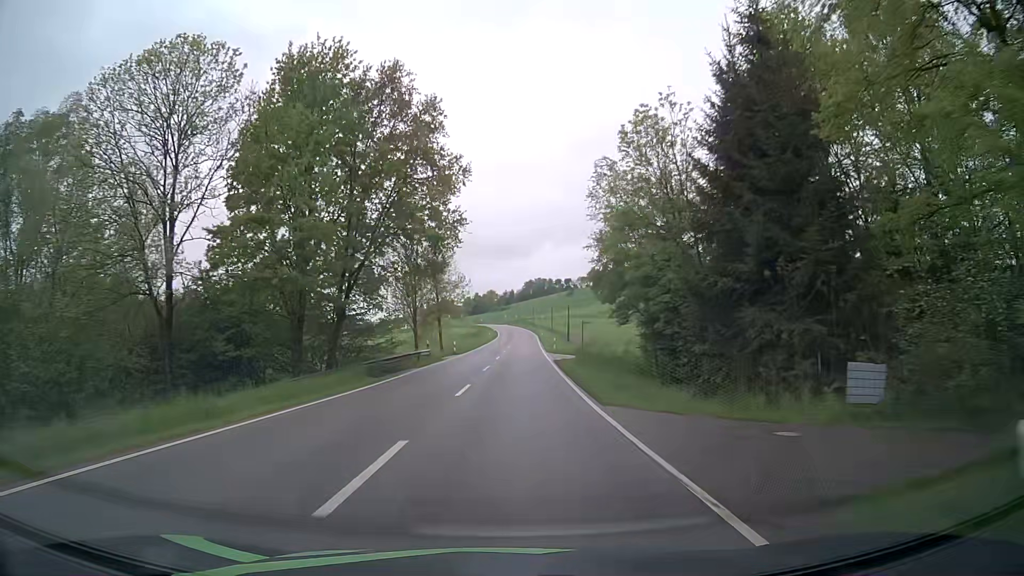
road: secondary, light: Day
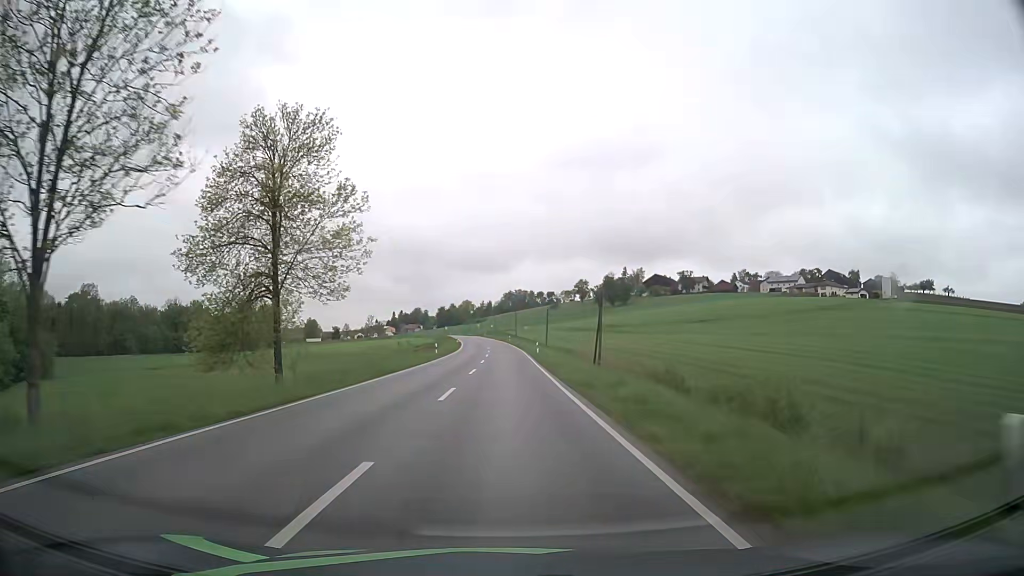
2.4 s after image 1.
(+1.1, +49.8) m; +2°
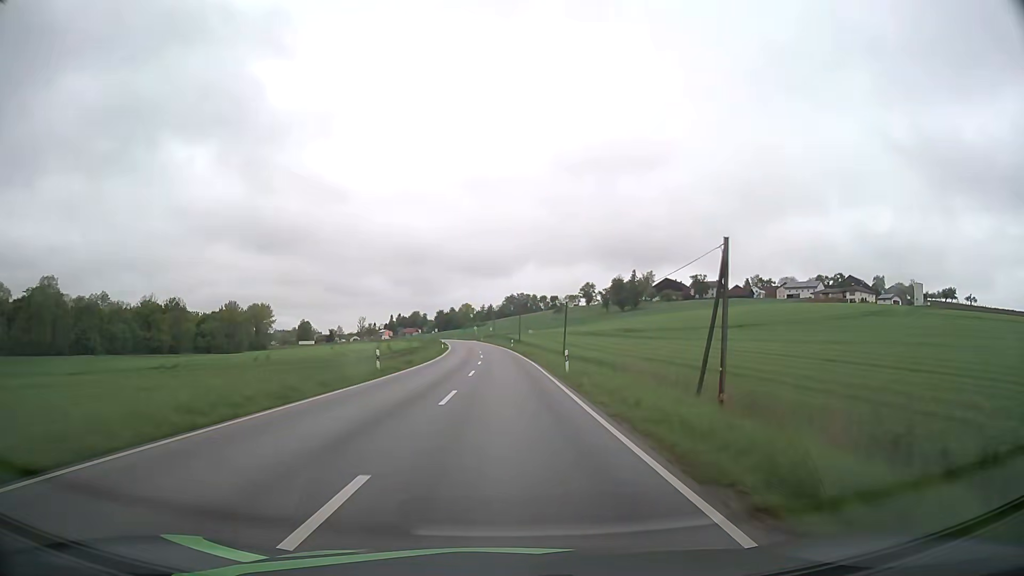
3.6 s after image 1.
(0.0, +24.7) m; 0°
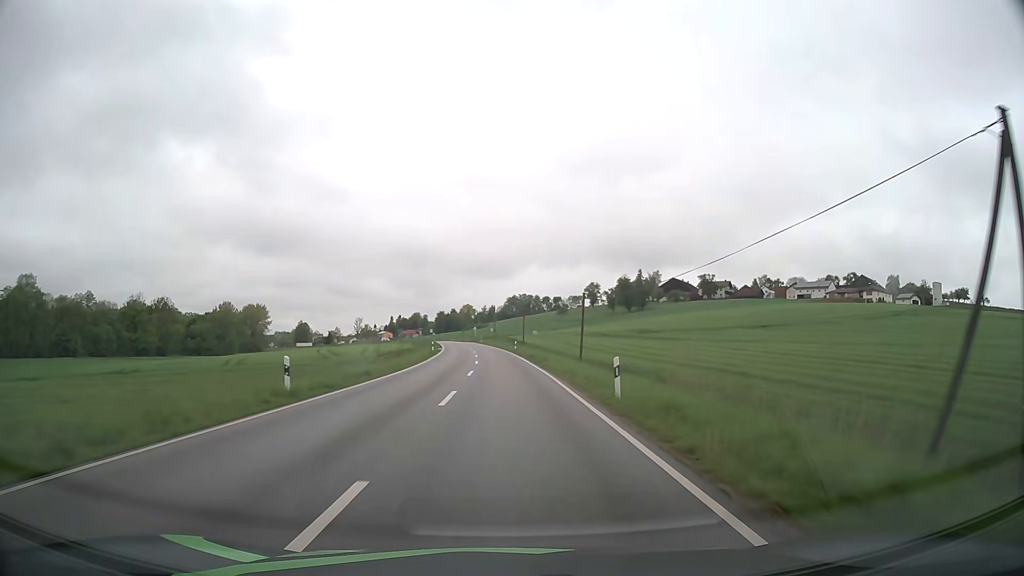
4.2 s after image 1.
(0.0, +12.3) m; 0°
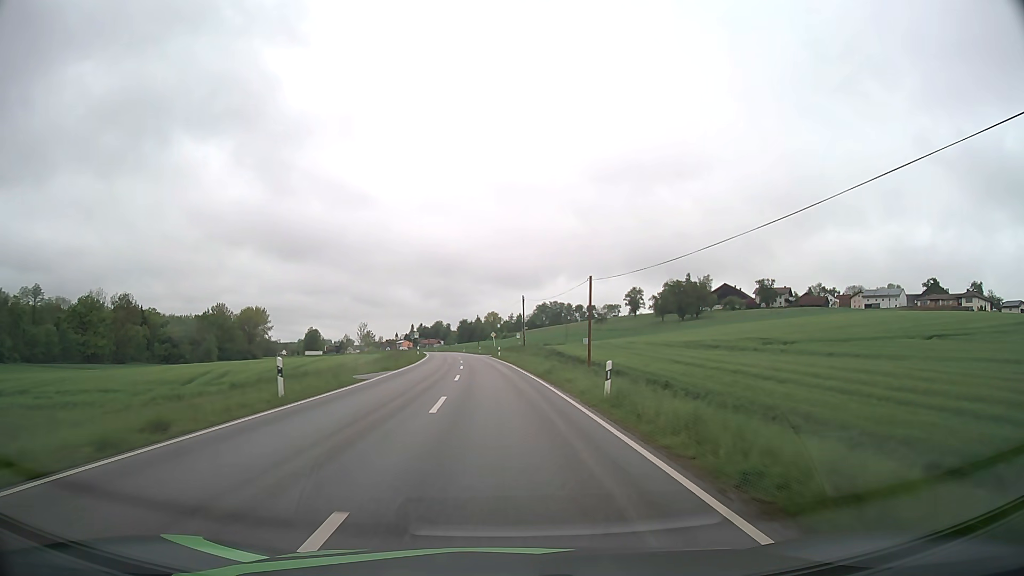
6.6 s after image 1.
(-0.8, +49.3) m; -2°
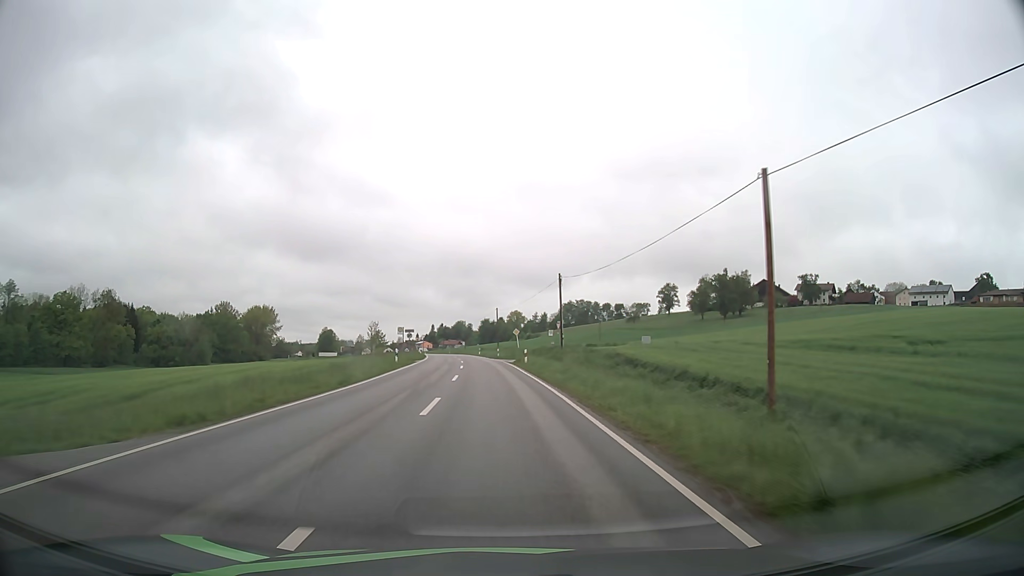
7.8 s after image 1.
(-0.4, +24.6) m; -2°
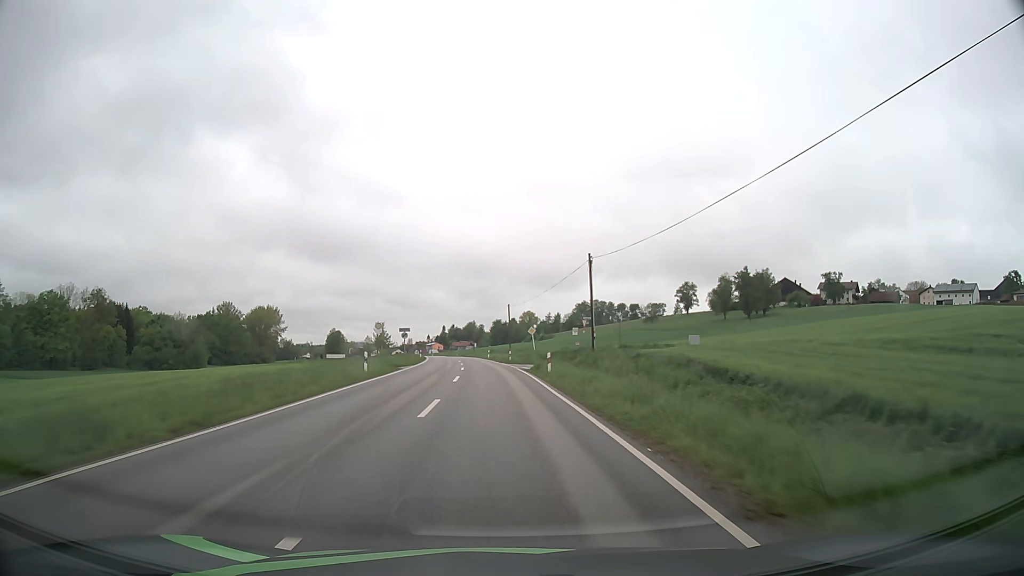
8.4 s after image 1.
(-0.1, +12.3) m; -1°
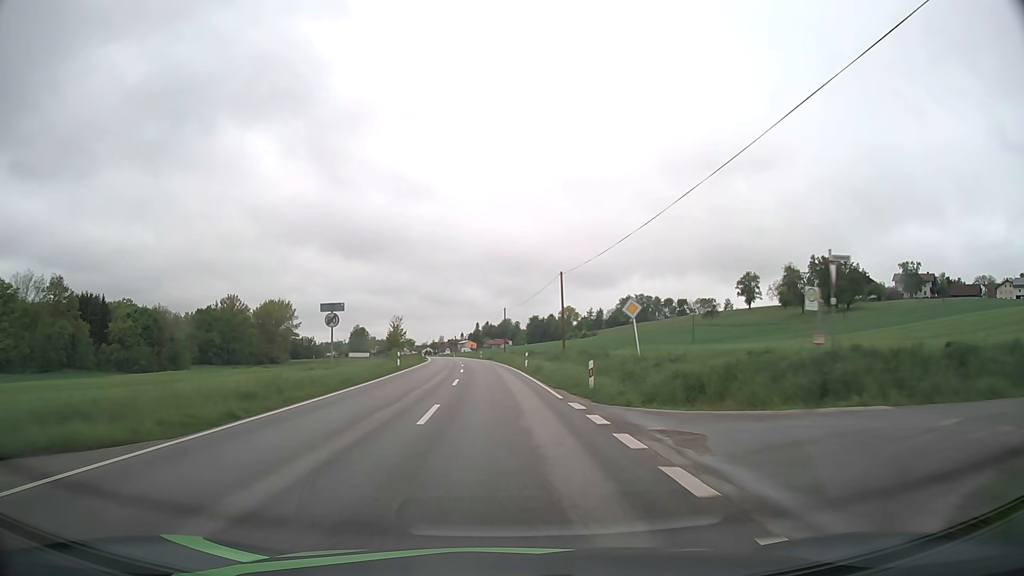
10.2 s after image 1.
(-1.0, +37.2) m; -3°
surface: asphalt
(0, +10) (0, +20) (-1, +30) (-1, +40) (-2, +50) (-2, +60) (-3, +70) (-4, +80) (-5, +90) (-7, +100) m
